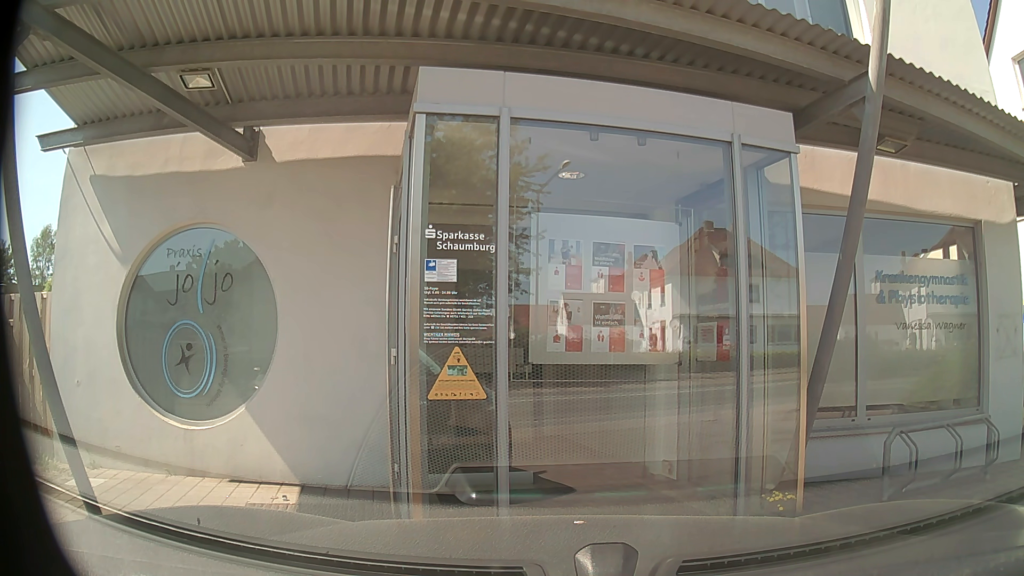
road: secondary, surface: asphalt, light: Day
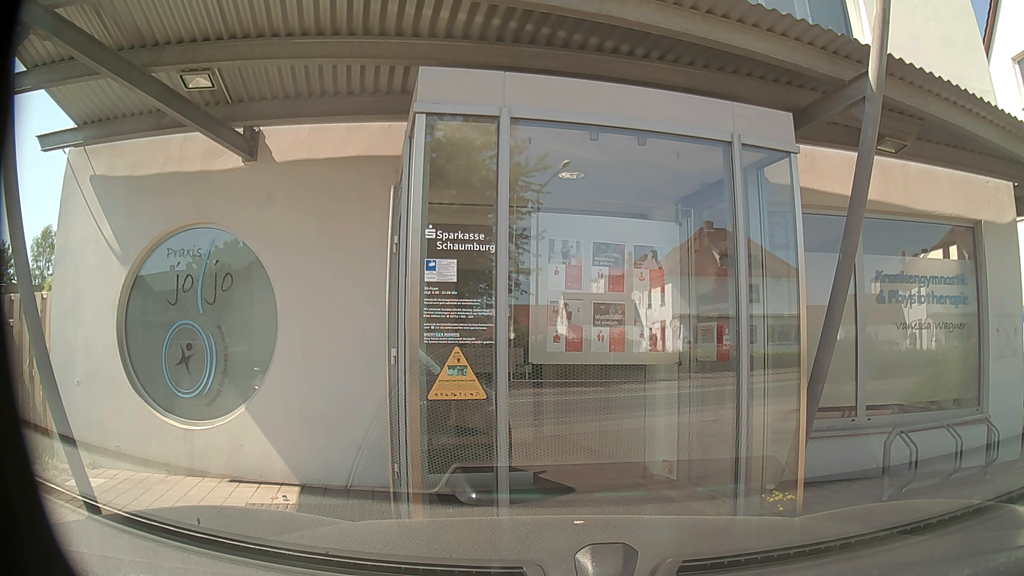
(0.0, 0.0) m; 0°
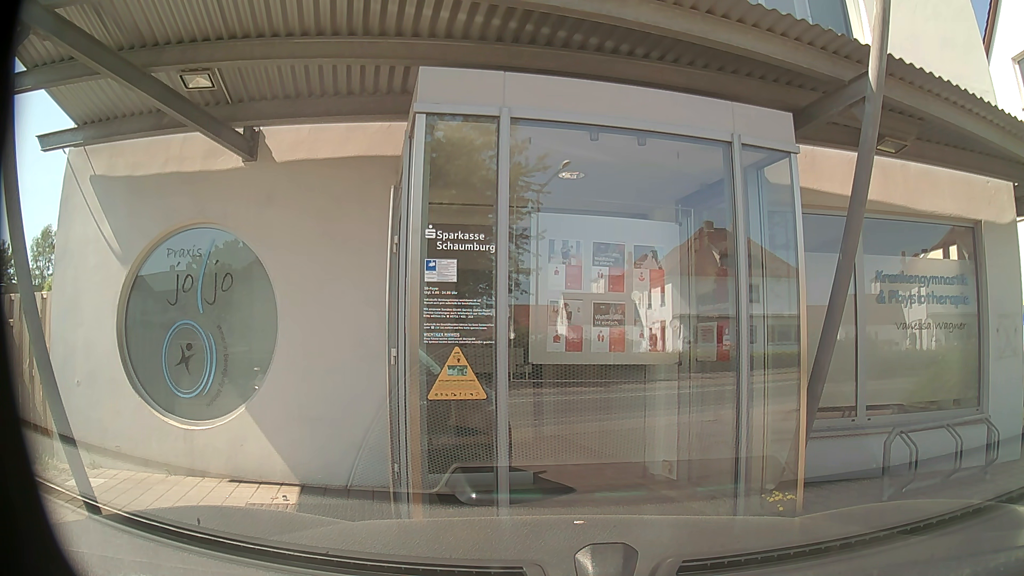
(0.0, 0.0) m; 0°
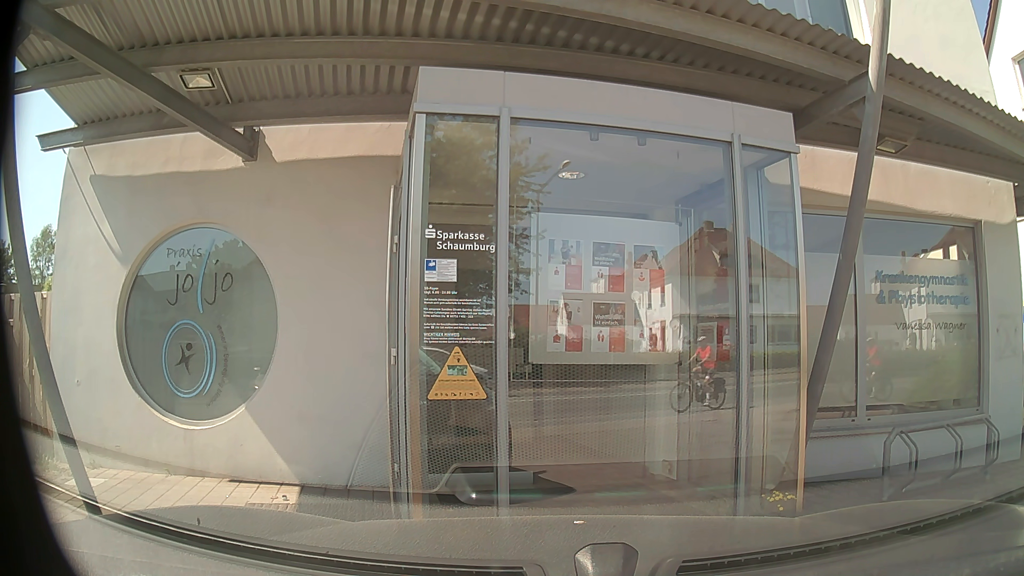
(0.0, 0.0) m; 0°
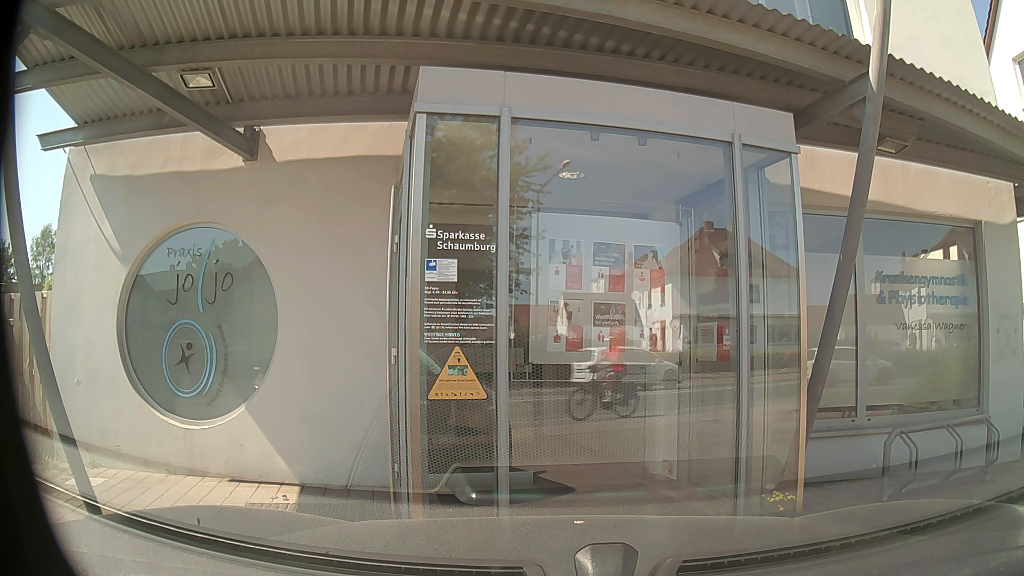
(0.0, 0.0) m; 0°
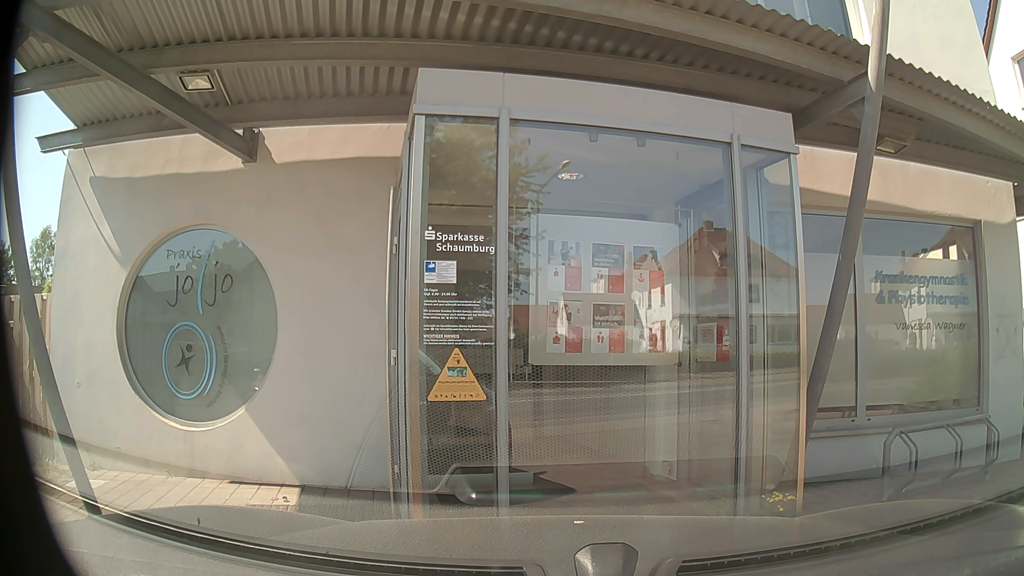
(0.0, 0.0) m; 0°
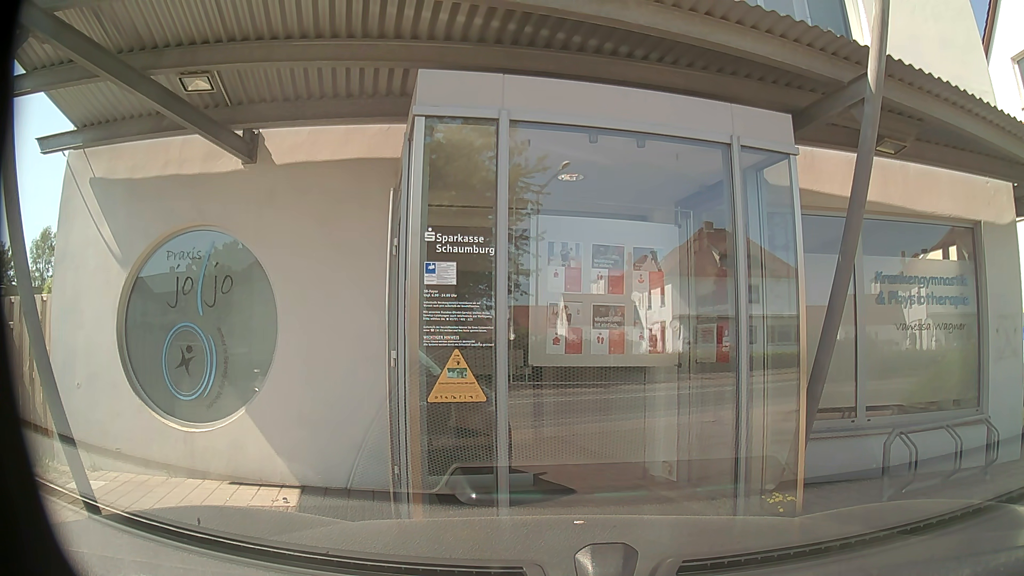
(0.0, 0.0) m; 0°
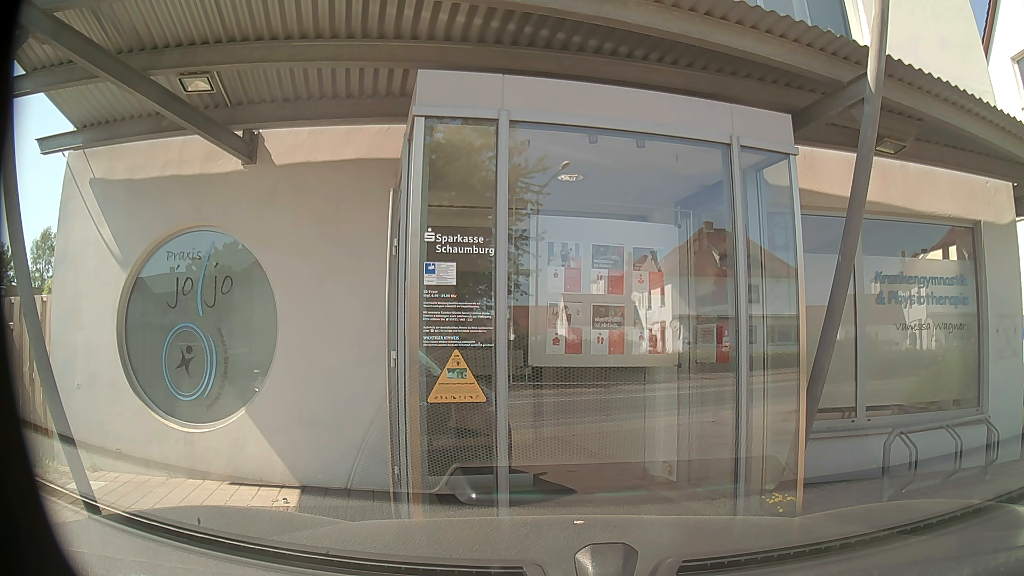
(0.0, 0.0) m; 0°
